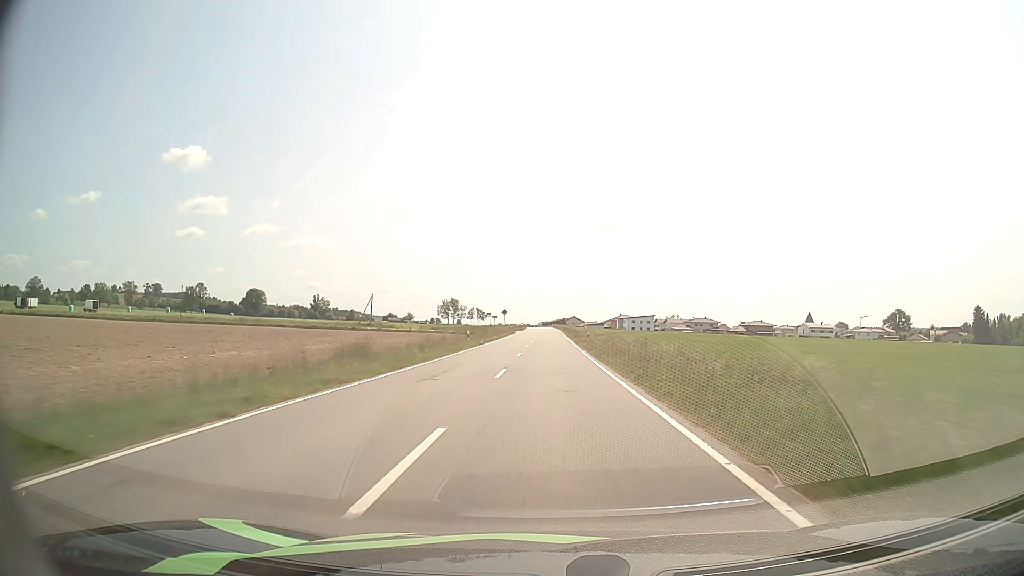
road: tertiary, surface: asphalt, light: Day
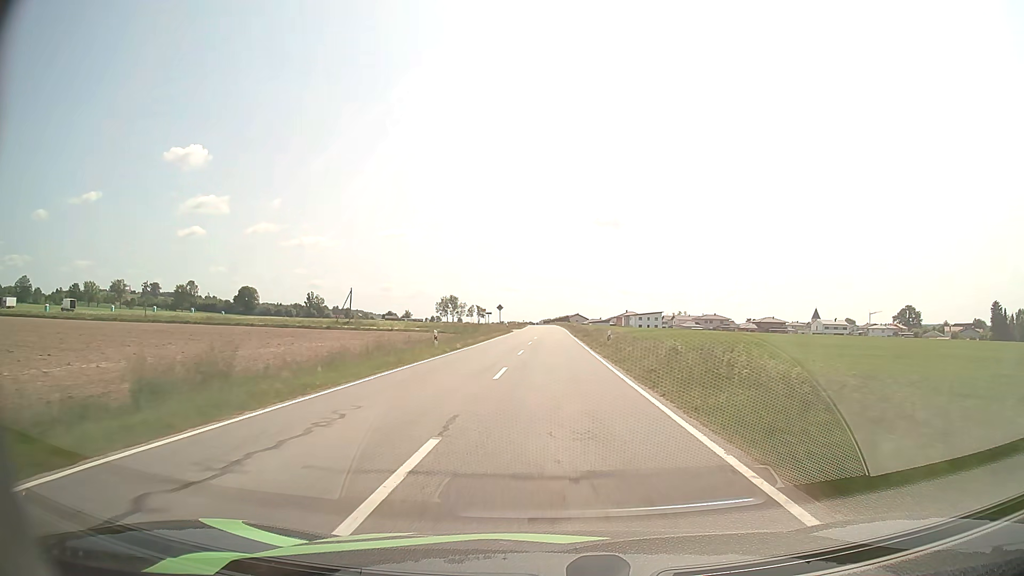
(0.0, +13.7) m; 0°
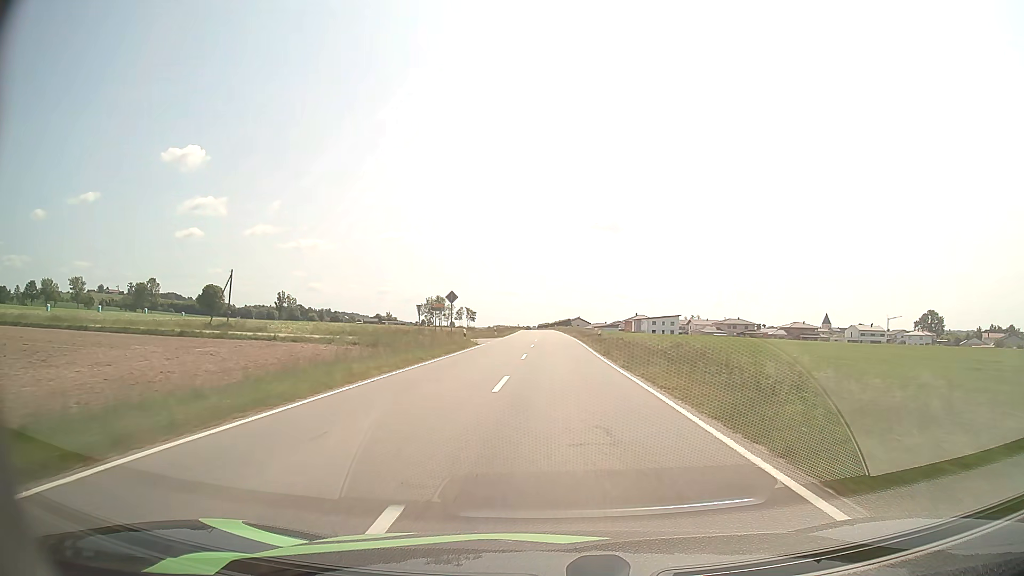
(-0.1, +39.8) m; 0°
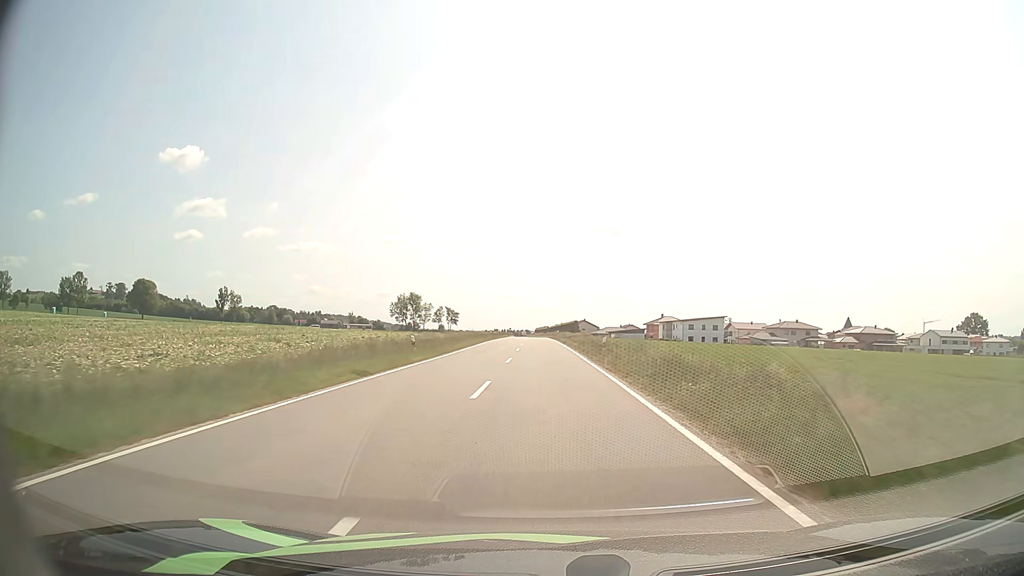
(+0.5, +62.9) m; 0°
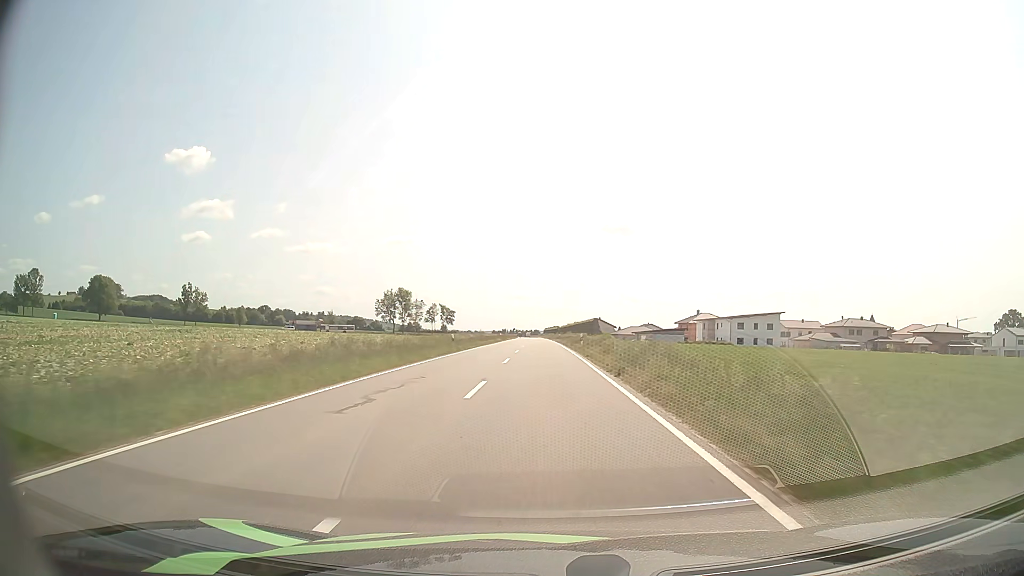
(-0.3, +37.4) m; -1°
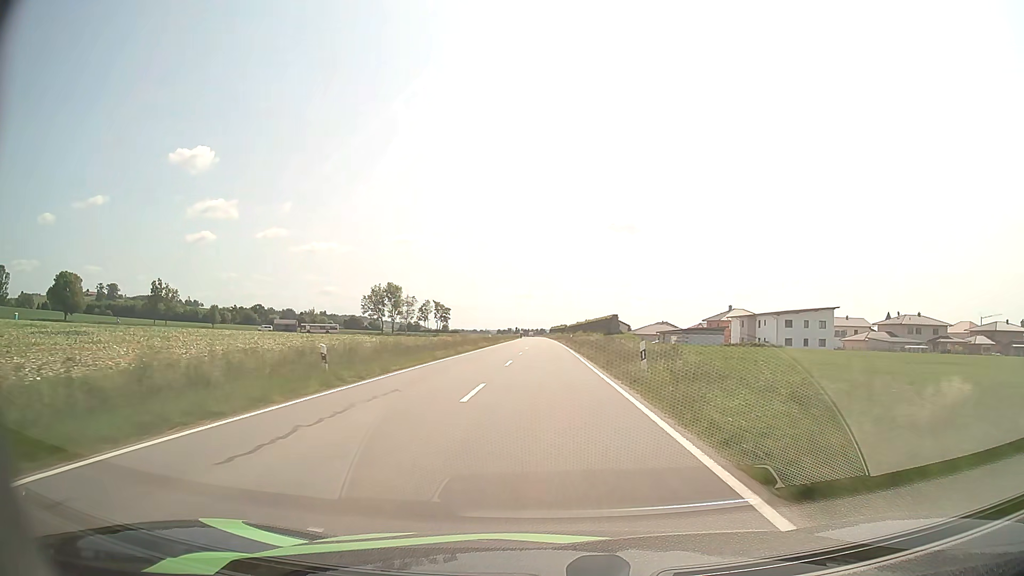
(-0.1, +24.9) m; -1°
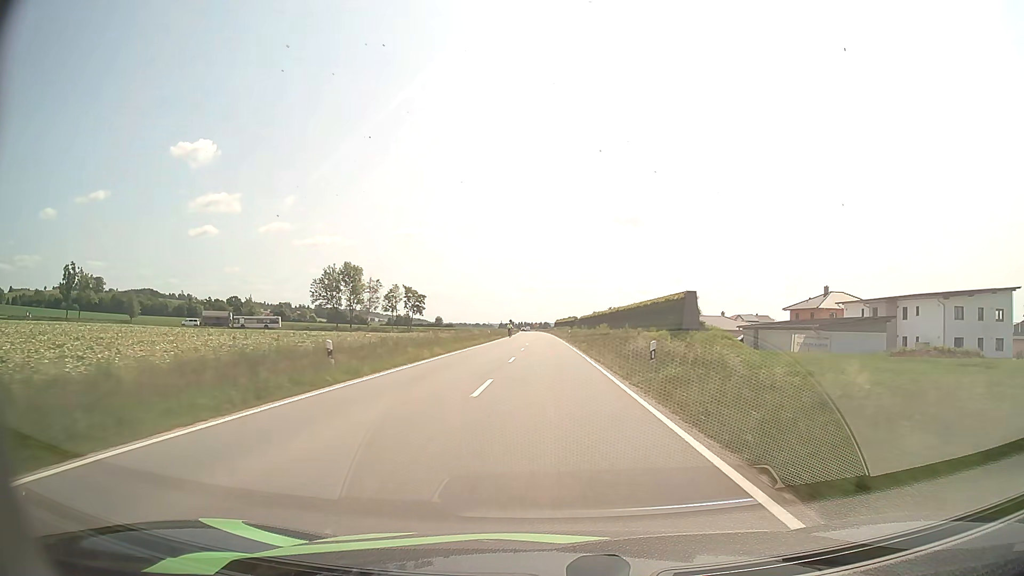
(-0.2, +49.8) m; 0°
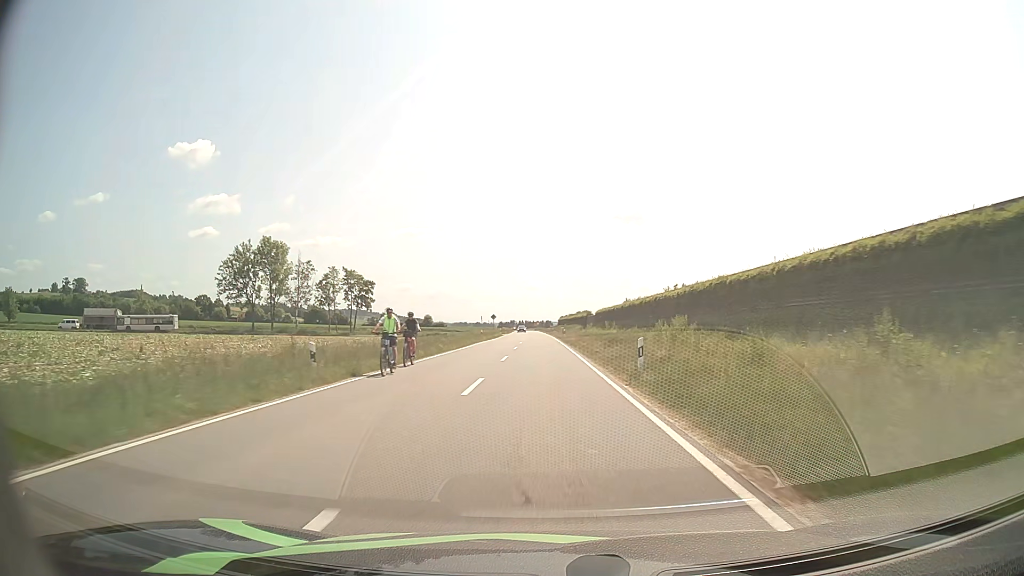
(-0.2, +49.6) m; 0°
(0, +10) (0, +20) (0, +30) (0, +40) (0, +50) (0, +60) (-1, +70) (-1, +80) (-1, +90) (-1, +100) m
